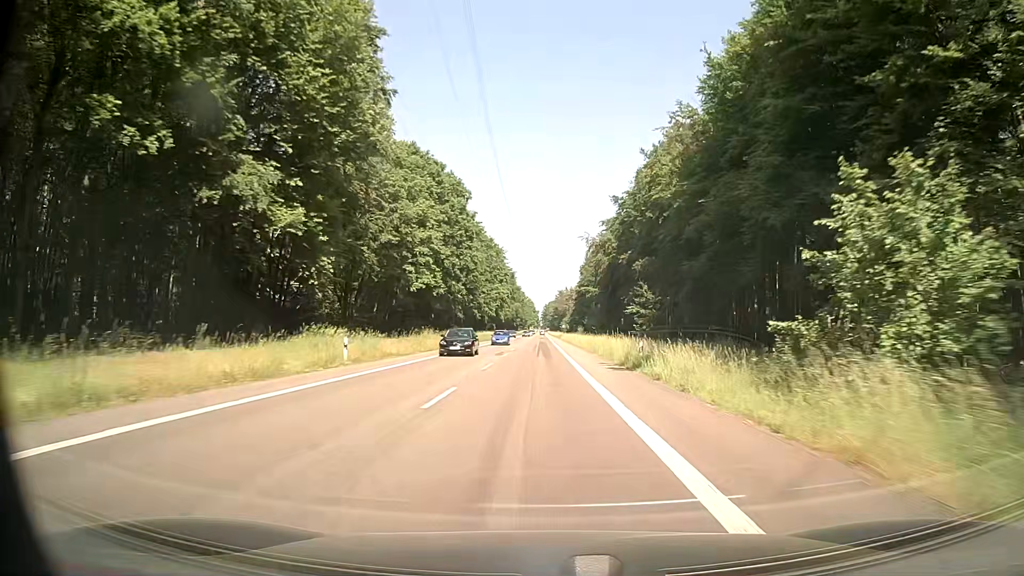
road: secondary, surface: asphalt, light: Day
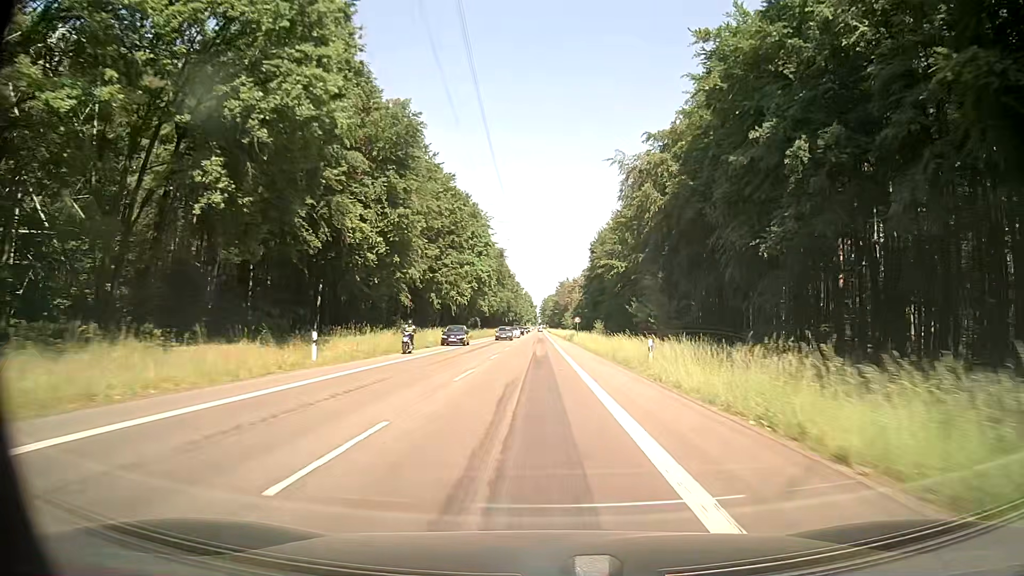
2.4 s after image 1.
(+0.1, +53.4) m; 0°
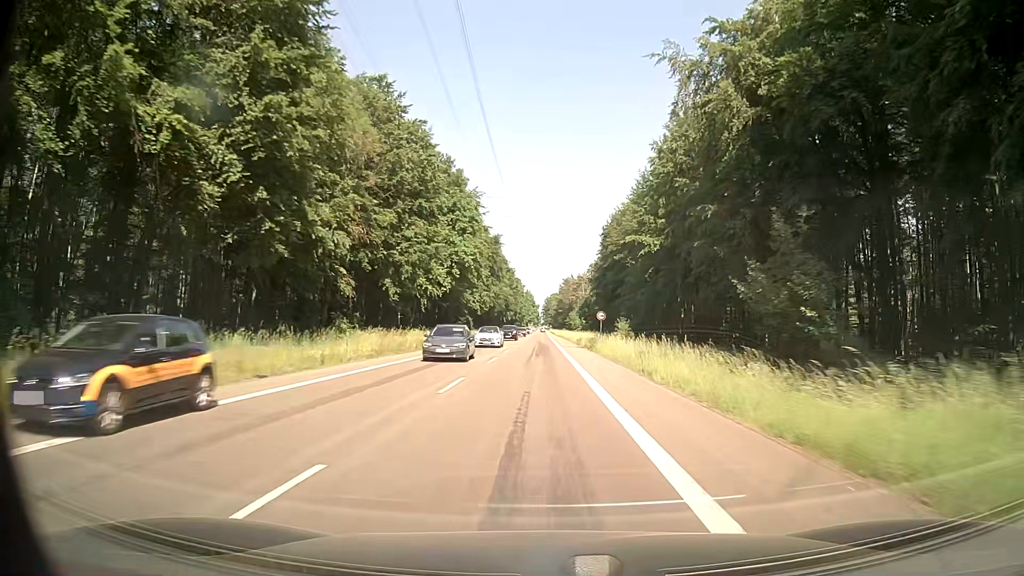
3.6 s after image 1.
(+0.1, +26.7) m; 0°
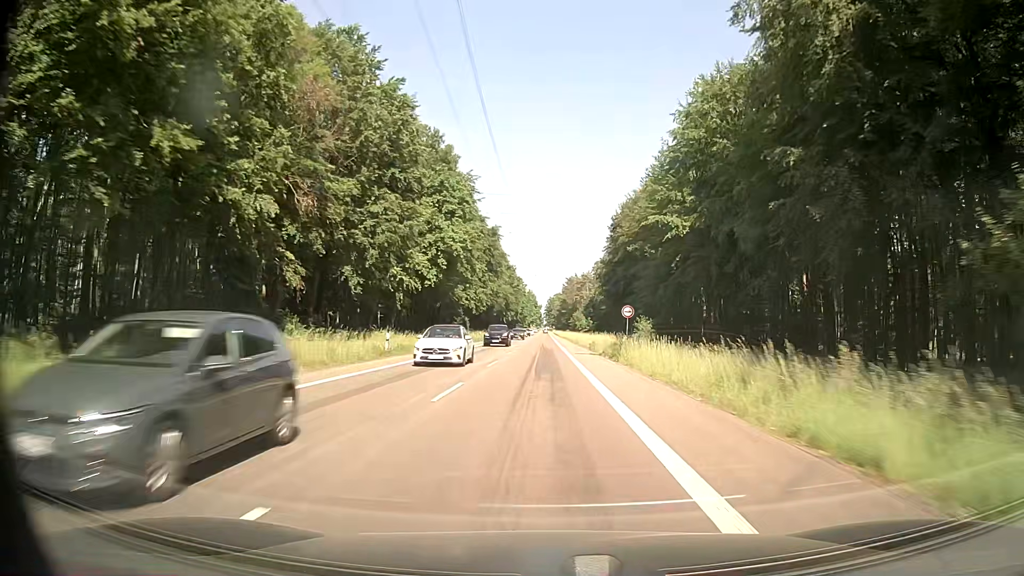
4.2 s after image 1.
(-0.1, +13.3) m; -1°
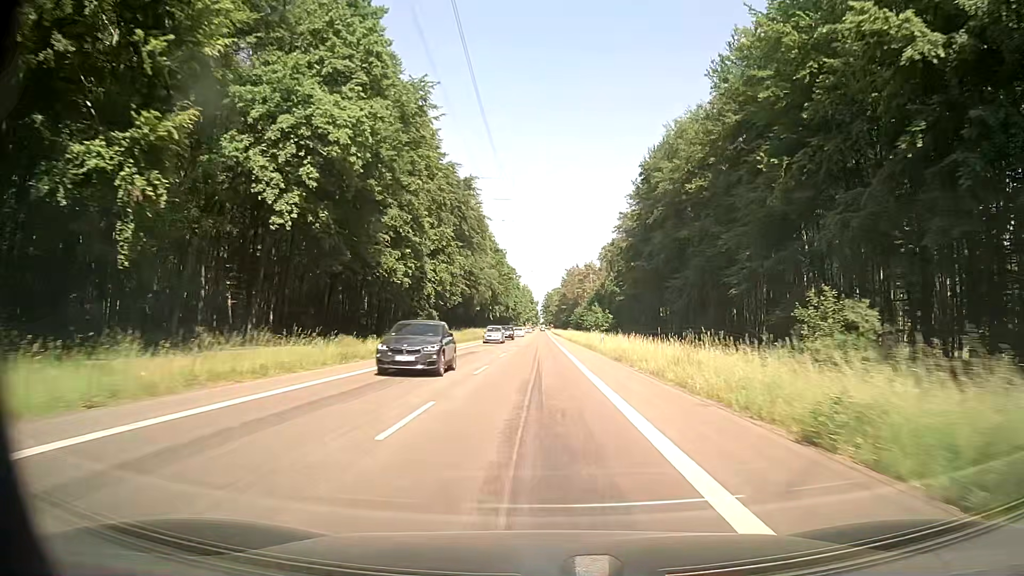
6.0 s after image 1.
(+0.5, +39.8) m; +1°
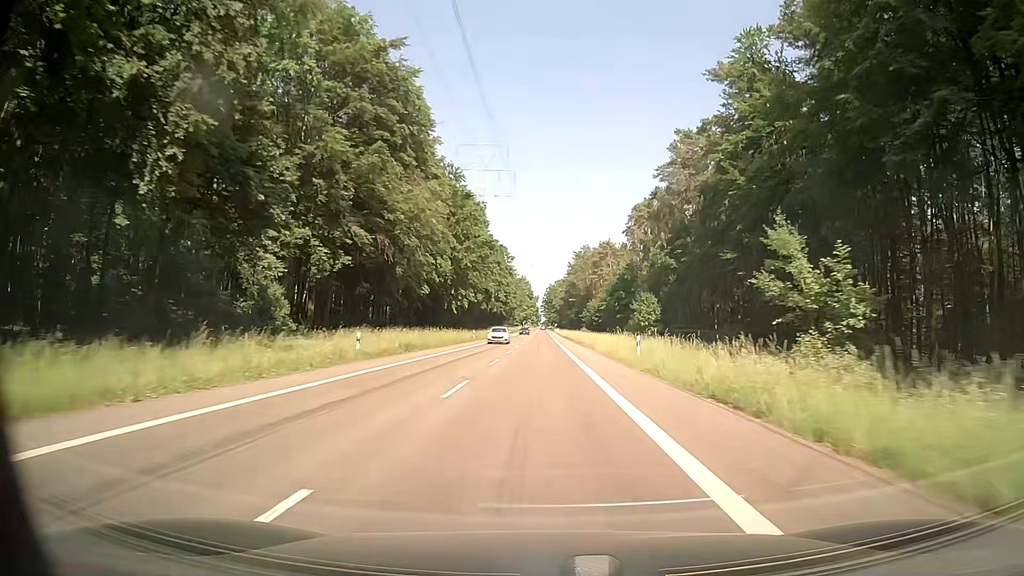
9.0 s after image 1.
(0.0, +65.6) m; 0°
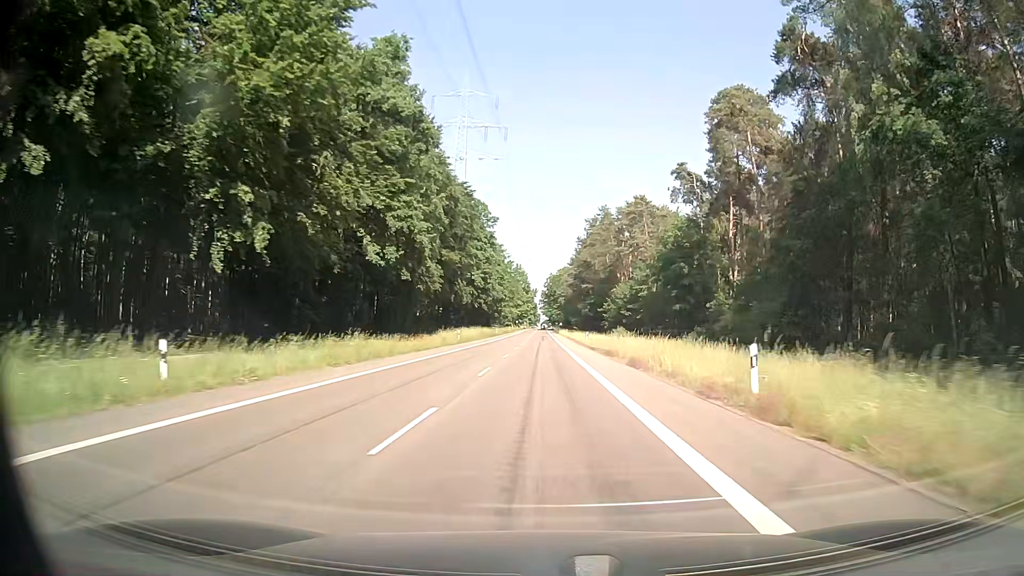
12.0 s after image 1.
(+0.2, +64.9) m; 0°
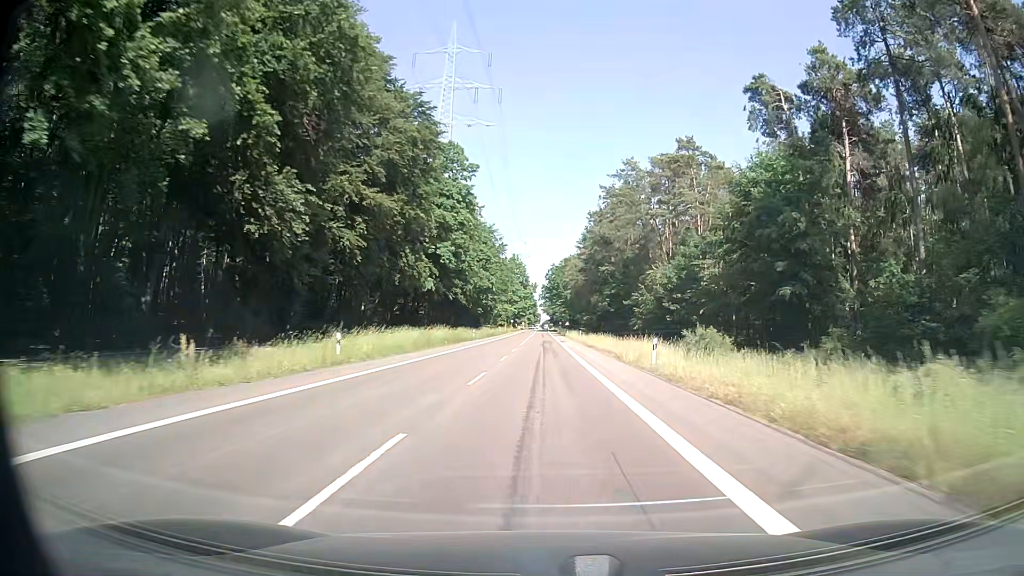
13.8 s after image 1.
(0.0, +38.2) m; 0°
(0, +10) (0, +20) (0, +30) (0, +40) (0, +50) (0, +60) (0, +70) (0, +80) (0, +90) (0, +100) m
